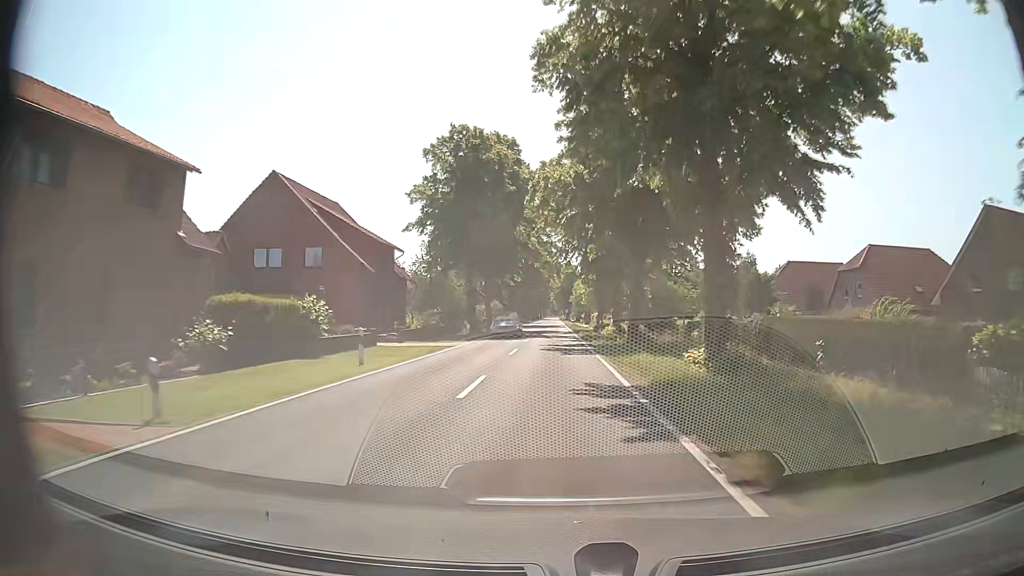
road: secondary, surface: asphalt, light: Day
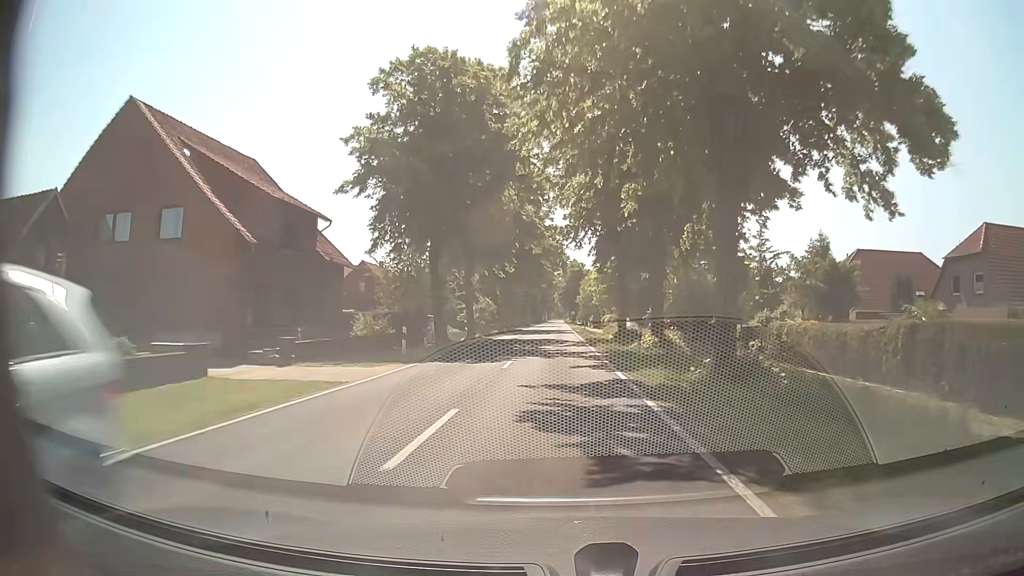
(-0.1, +17.1) m; -1°
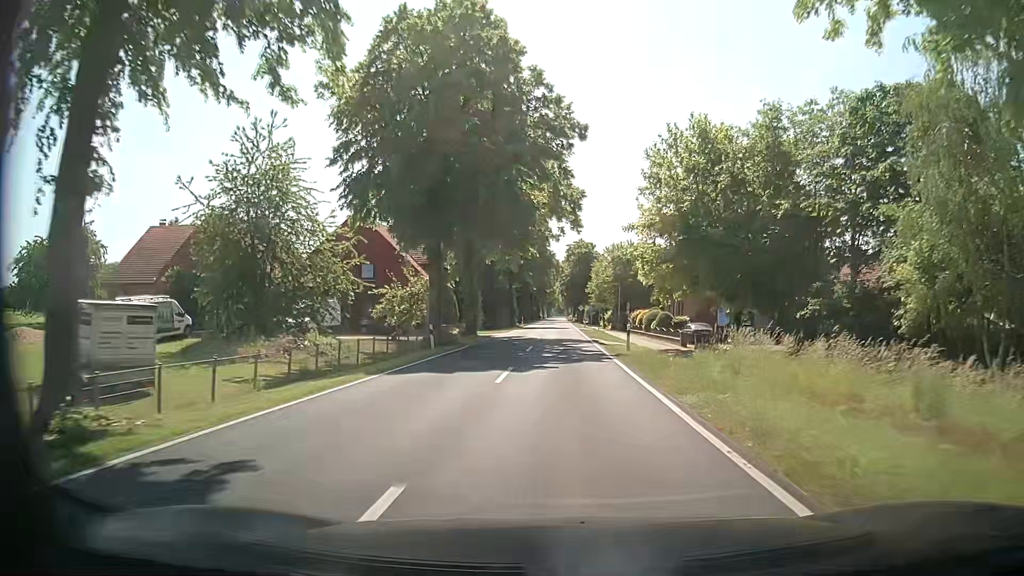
(+0.1, +41.0) m; 0°
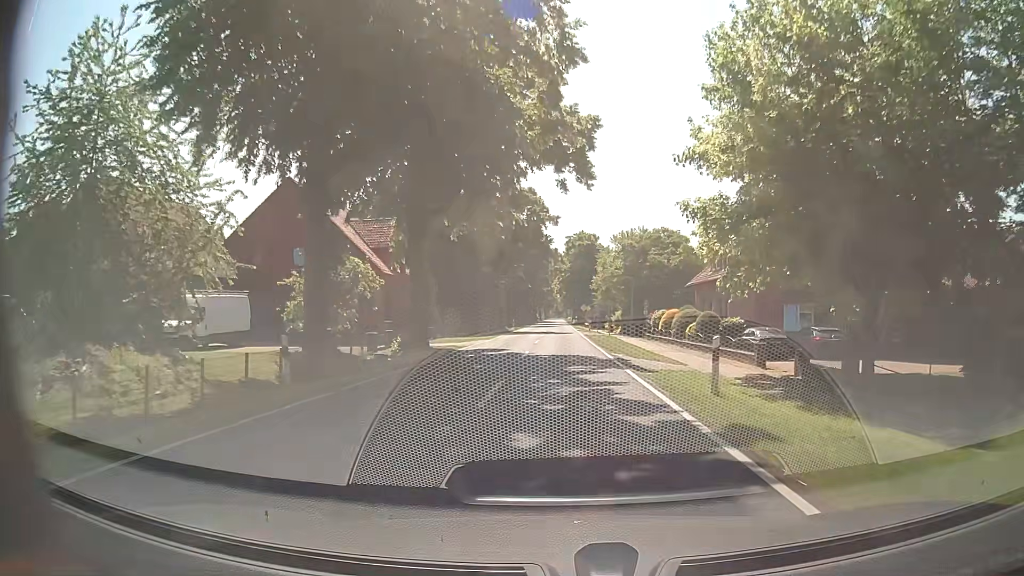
(+0.1, +15.6) m; 0°
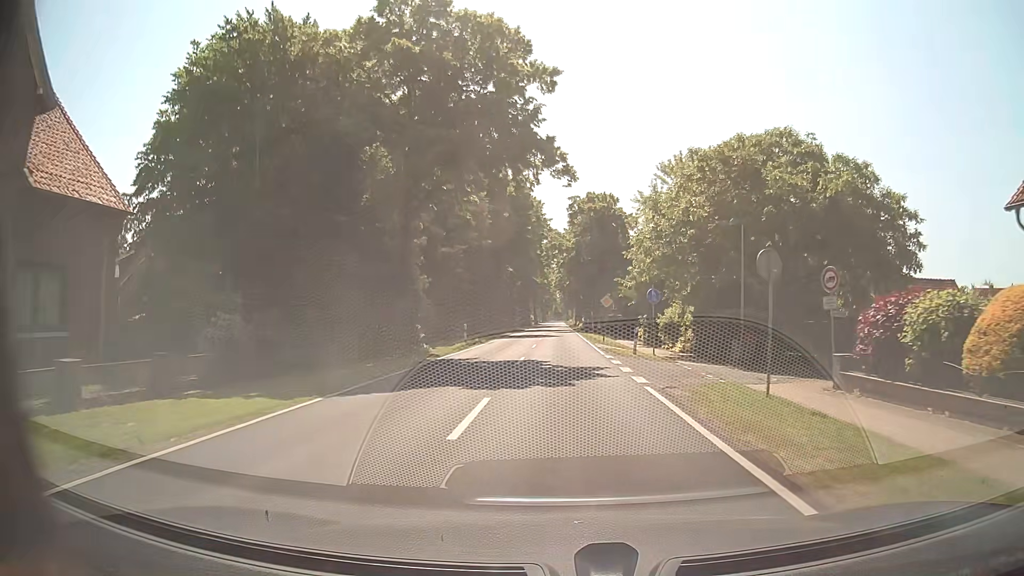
(+0.4, +39.1) m; 0°
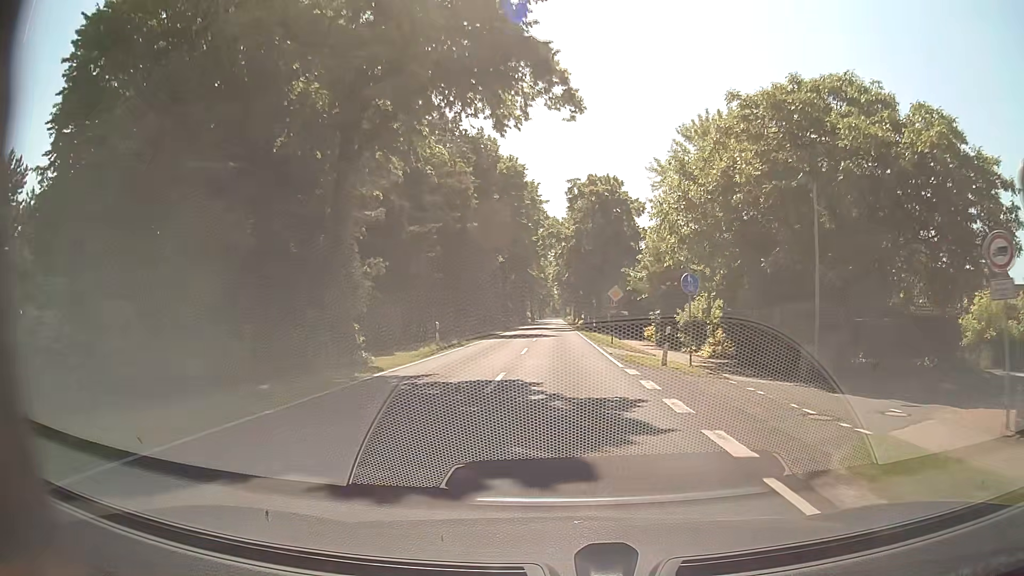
(0.0, +7.9) m; 0°
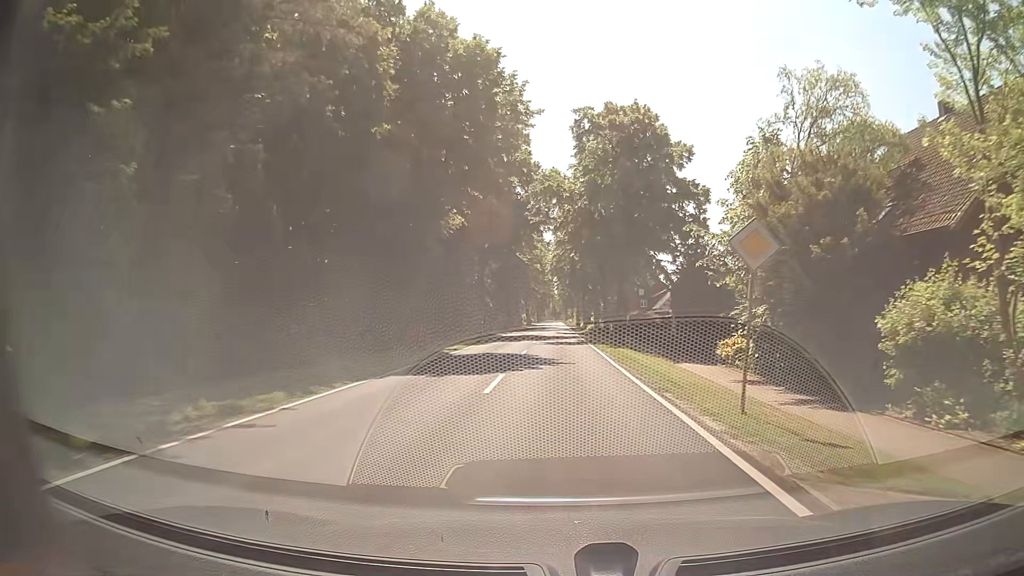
(+0.1, +24.1) m; 0°
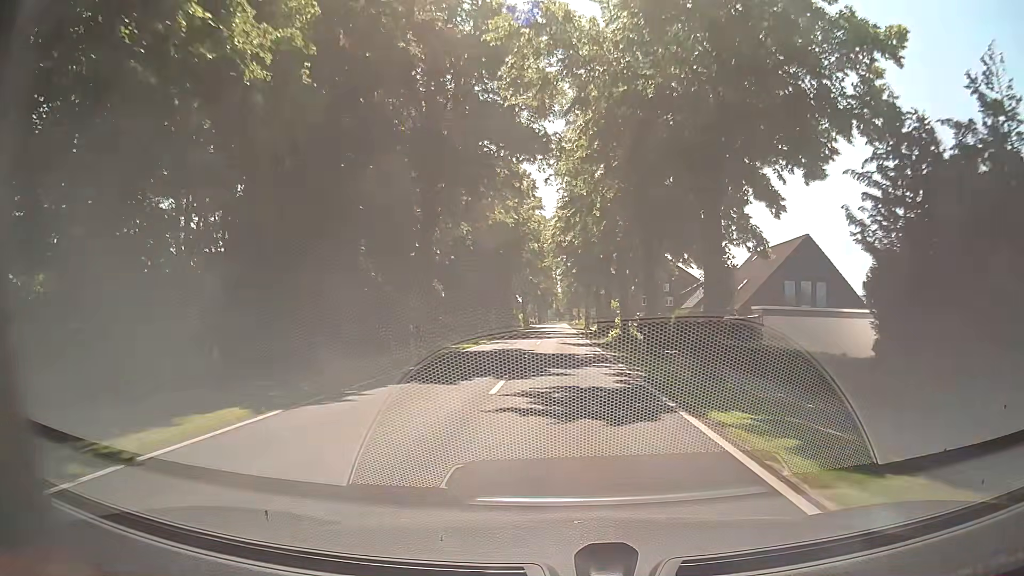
(+0.1, +24.4) m; 0°
(0, +10) (0, +20) (0, +30) (0, +40) (0, +50) (0, +60) (0, +70) (0, +80) (0, +90) (0, +100) m
